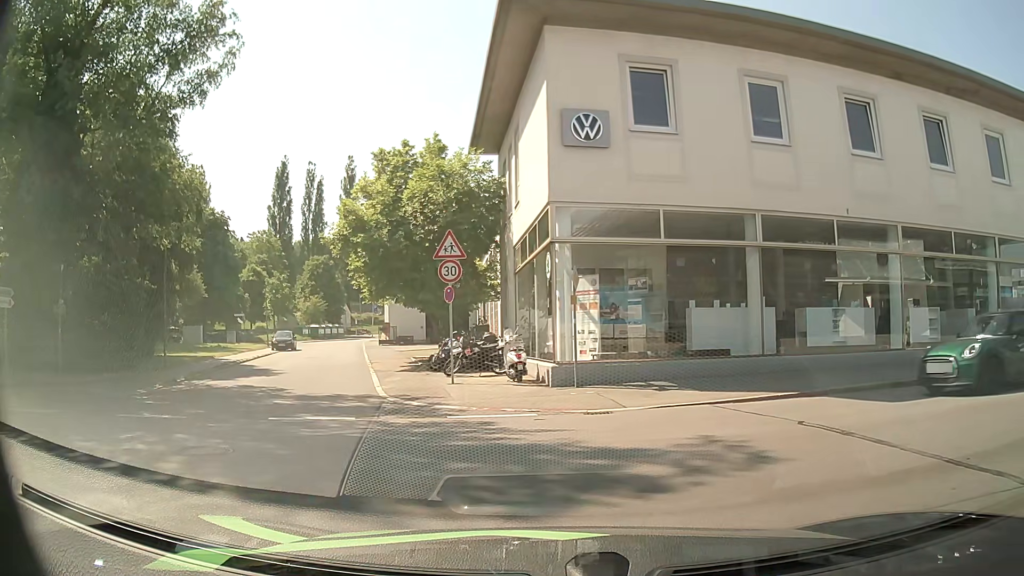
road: residential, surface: asphalt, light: Day
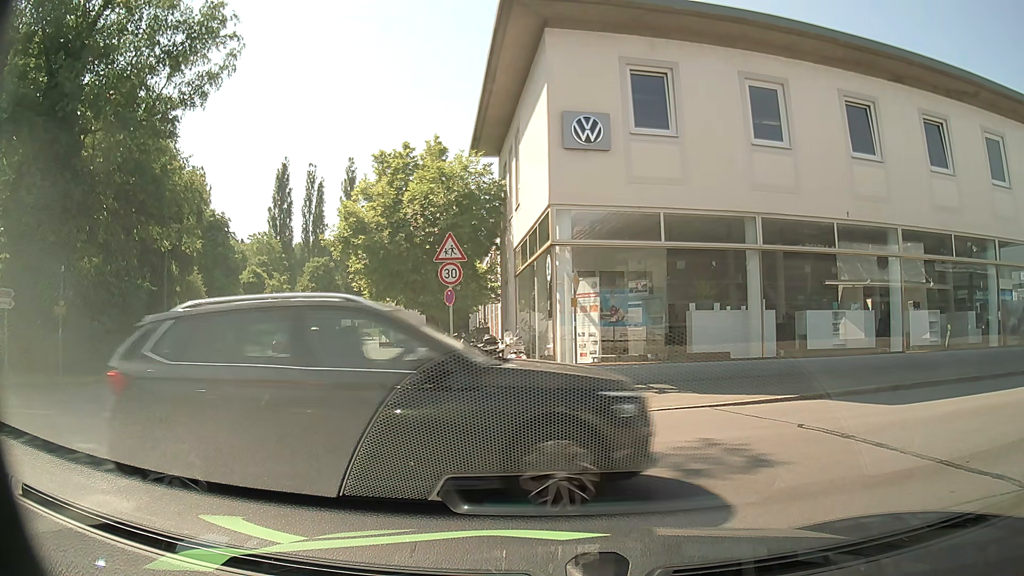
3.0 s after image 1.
(0.0, +0.1) m; 0°
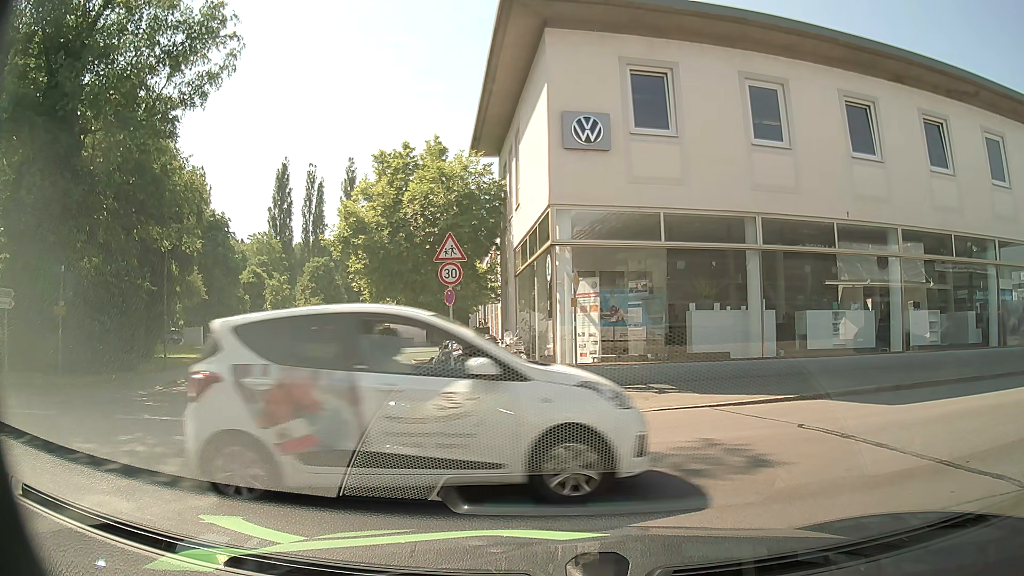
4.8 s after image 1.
(0.0, 0.0) m; 0°
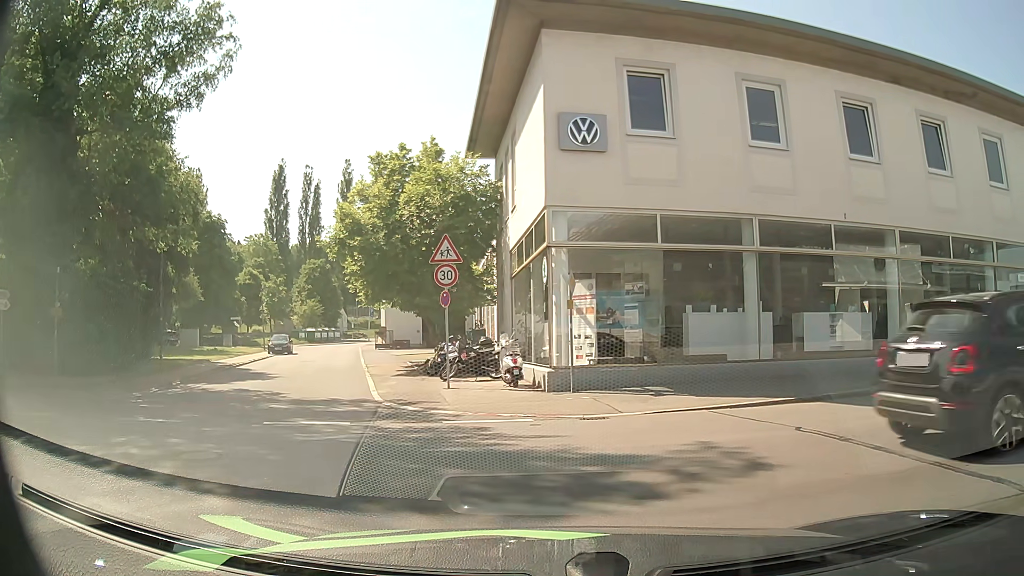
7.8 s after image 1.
(0.0, 0.0) m; 0°
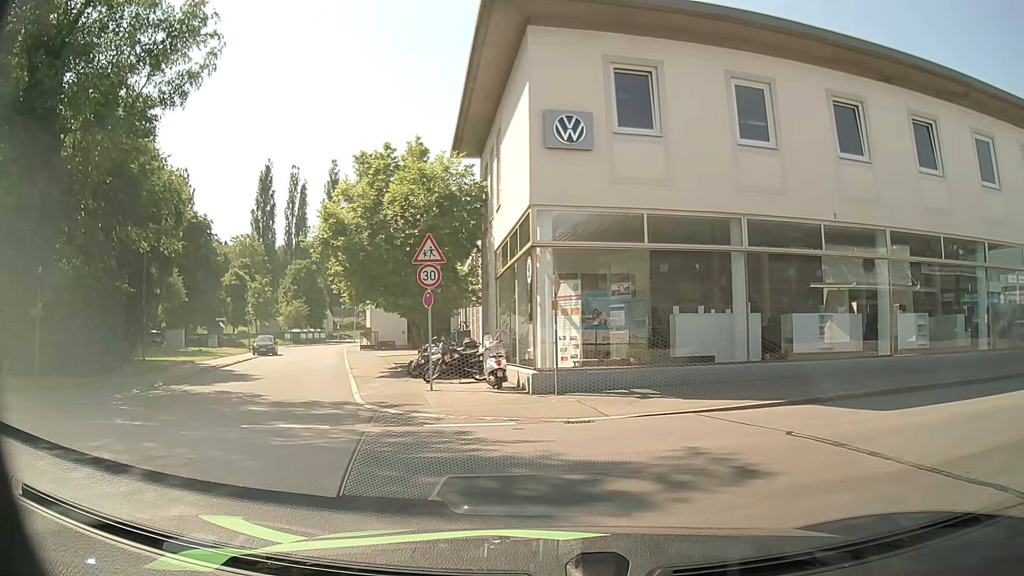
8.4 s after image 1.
(0.0, +0.3) m; 0°
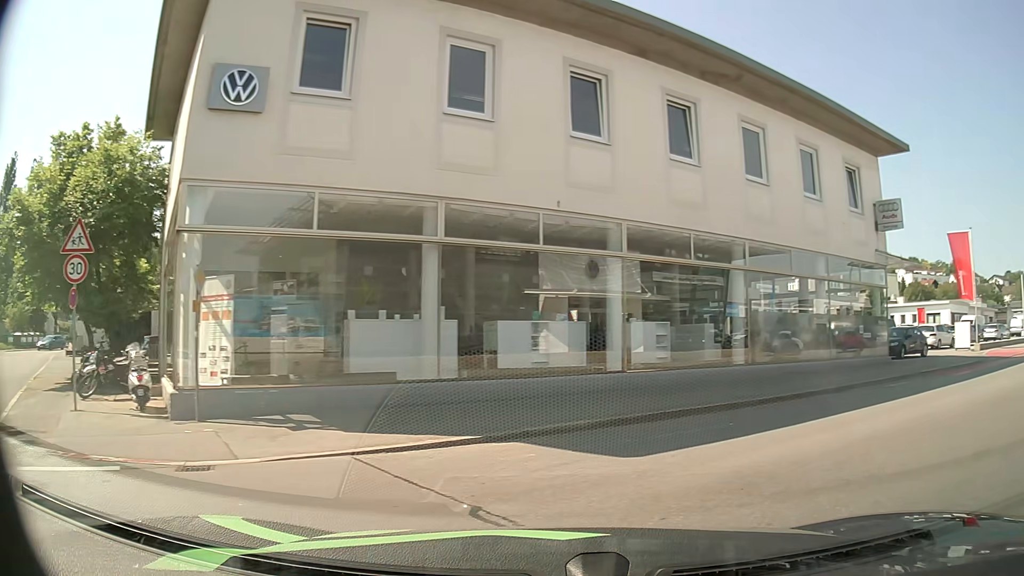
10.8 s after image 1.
(+0.6, +3.5) m; +27°
